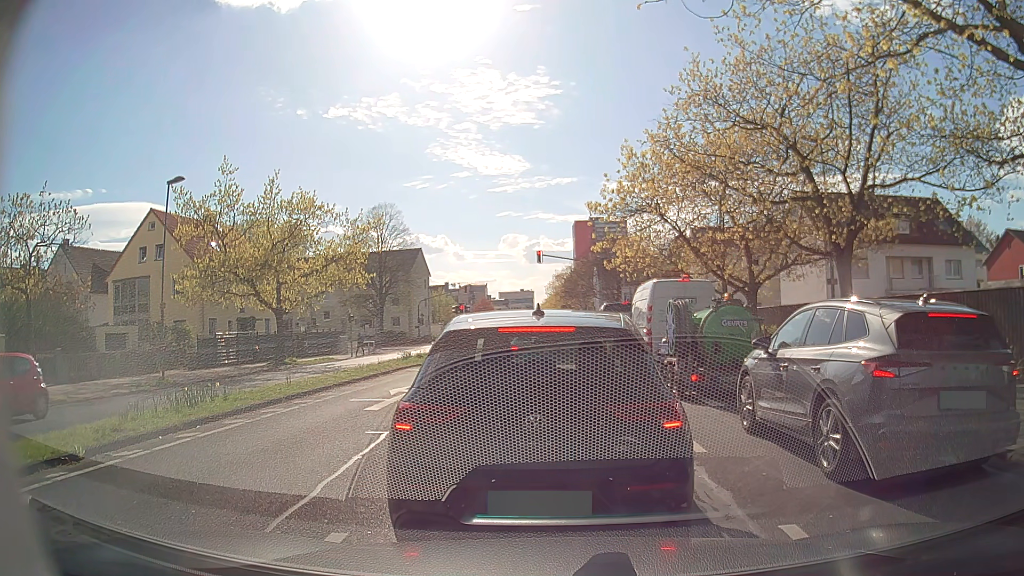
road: secondary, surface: asphalt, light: Day
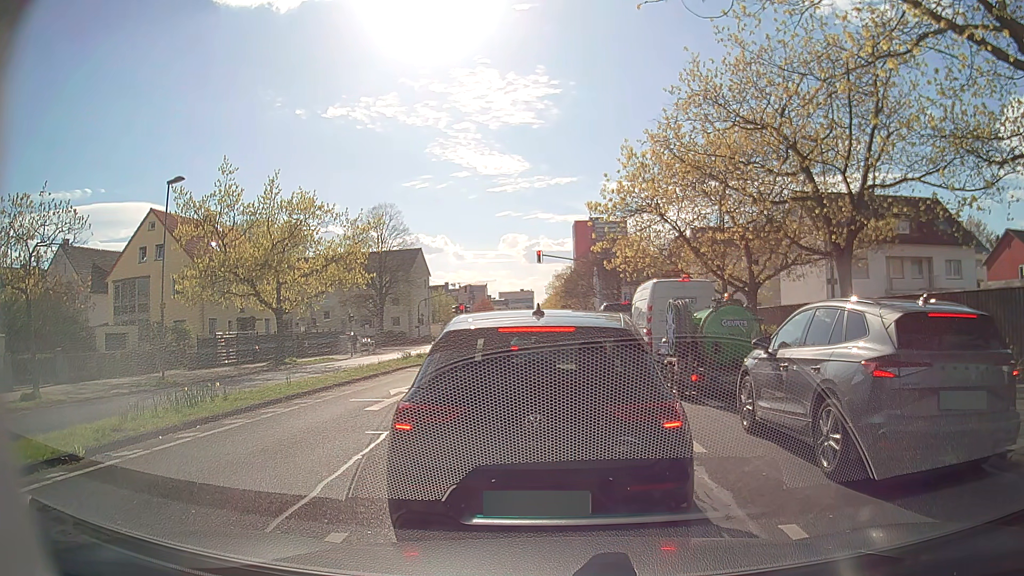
(0.0, 0.0) m; 0°
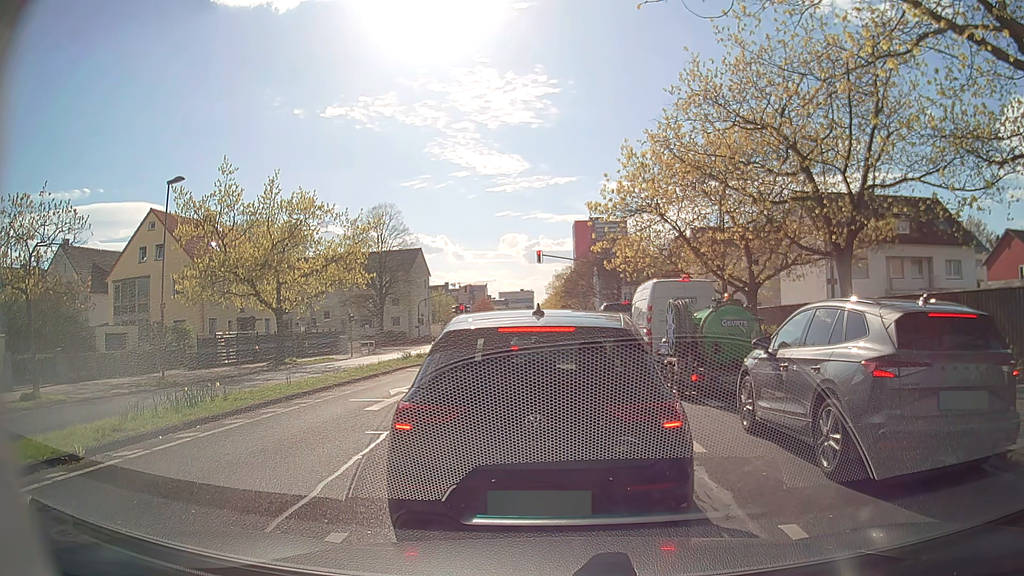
(0.0, 0.0) m; 0°
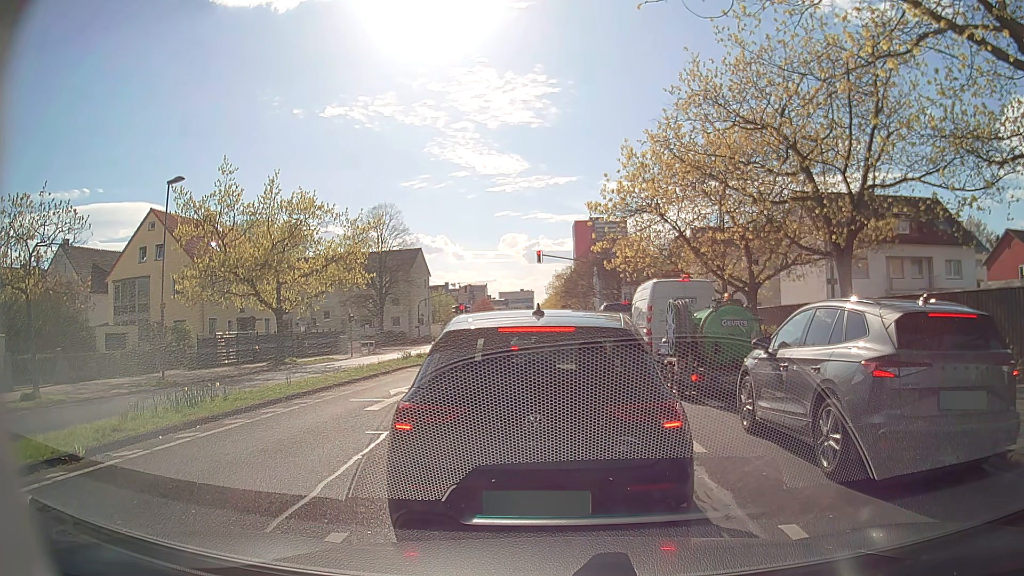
(0.0, 0.0) m; 0°
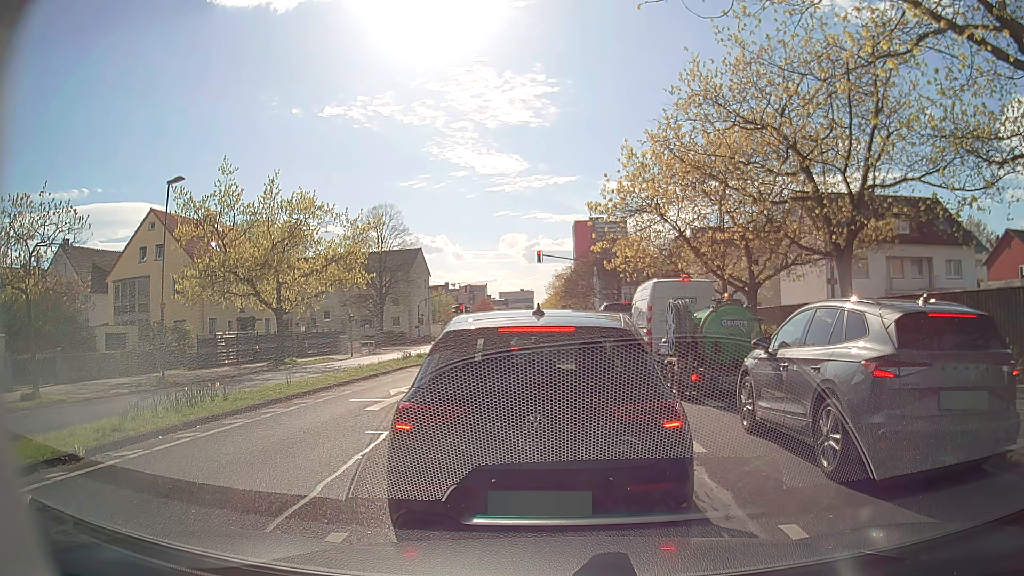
(0.0, 0.0) m; 0°
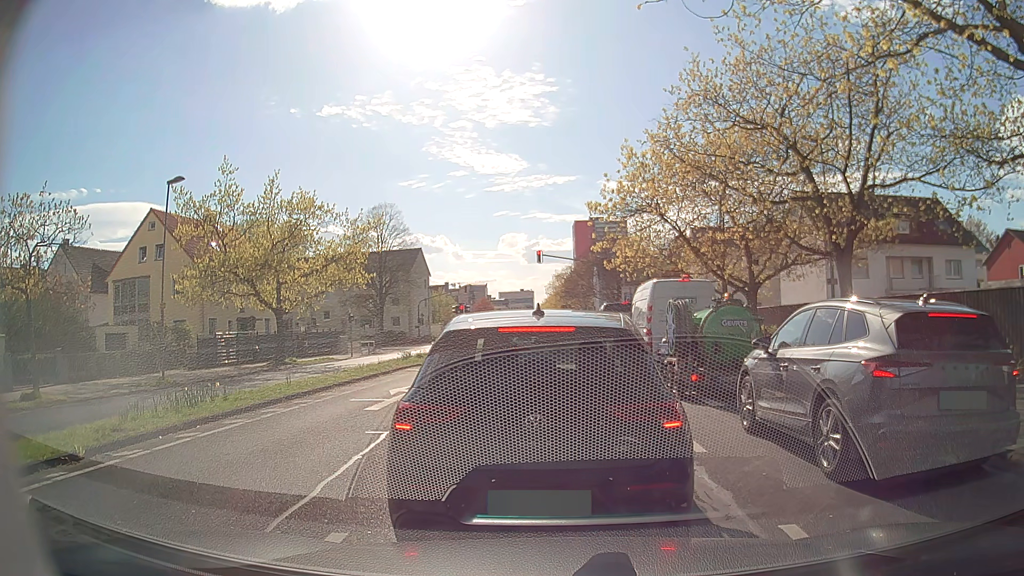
(0.0, 0.0) m; 0°
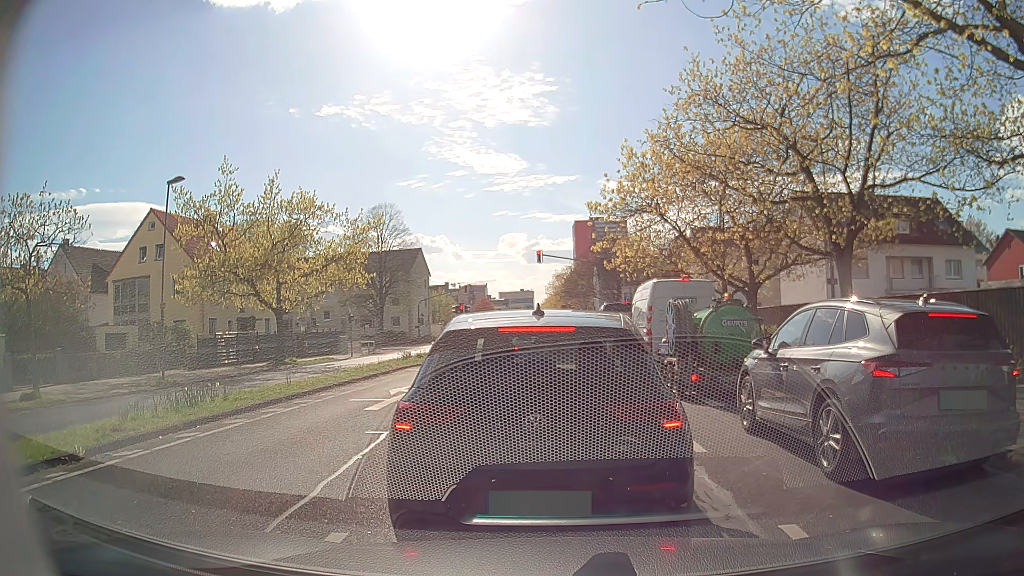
(0.0, 0.0) m; 0°
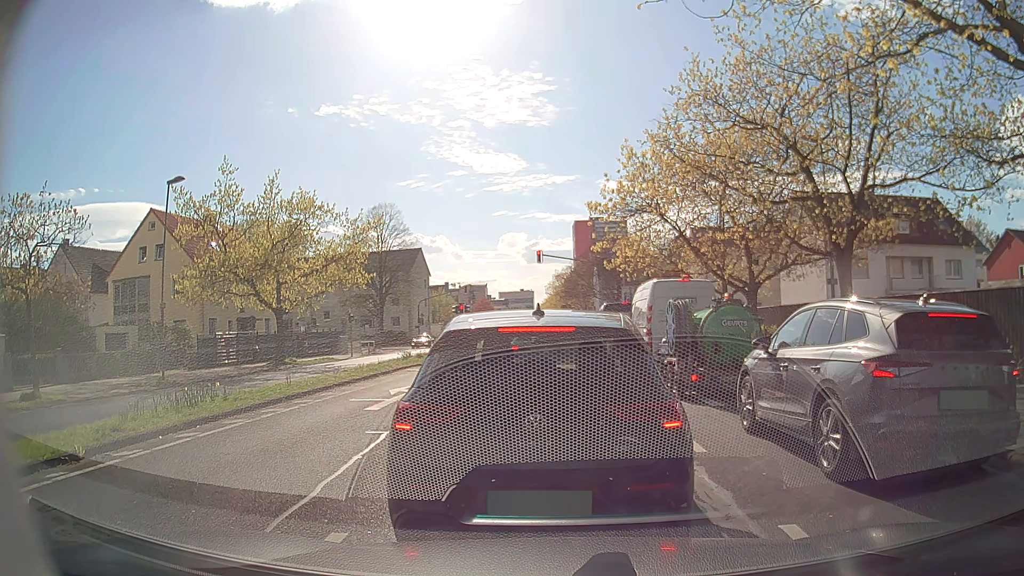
(0.0, 0.0) m; 0°
